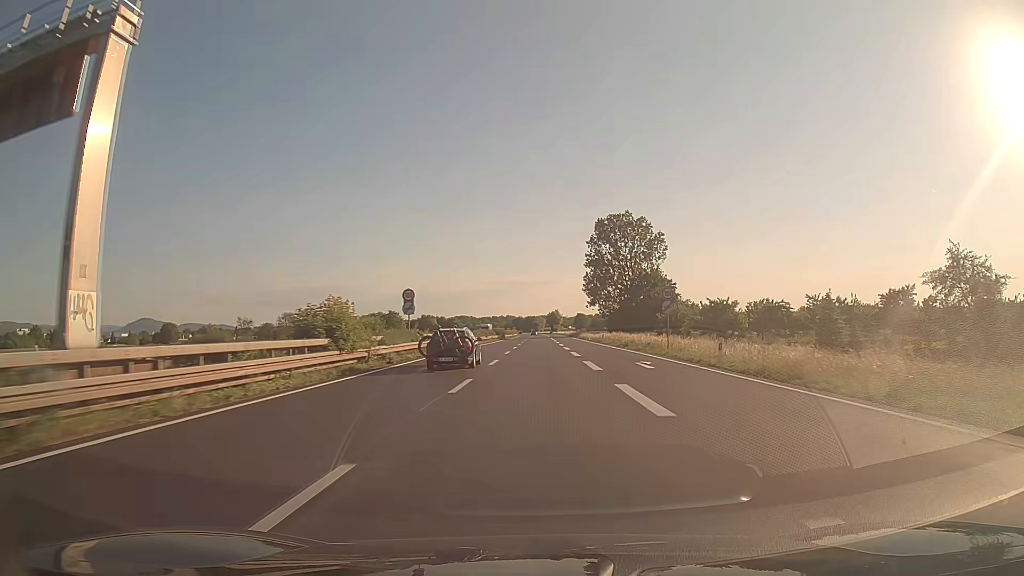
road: trunk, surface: asphalt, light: Day
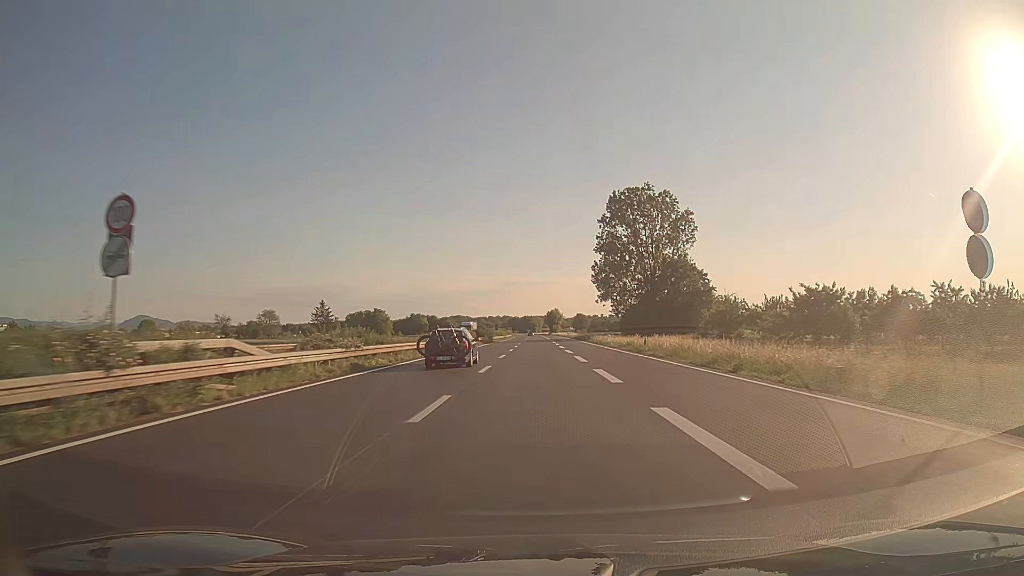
(+0.1, +29.0) m; 0°
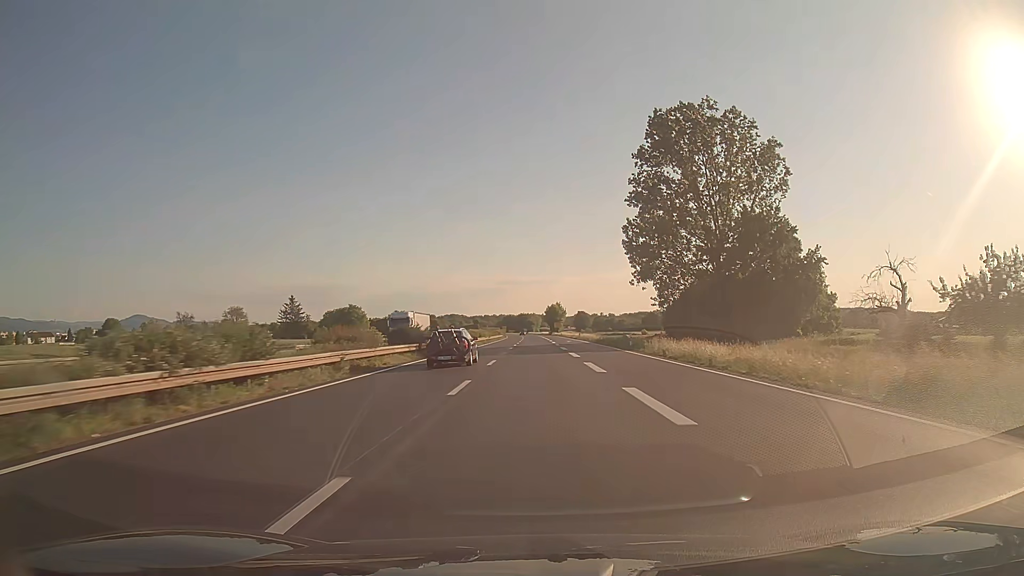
(+0.1, +44.0) m; 0°
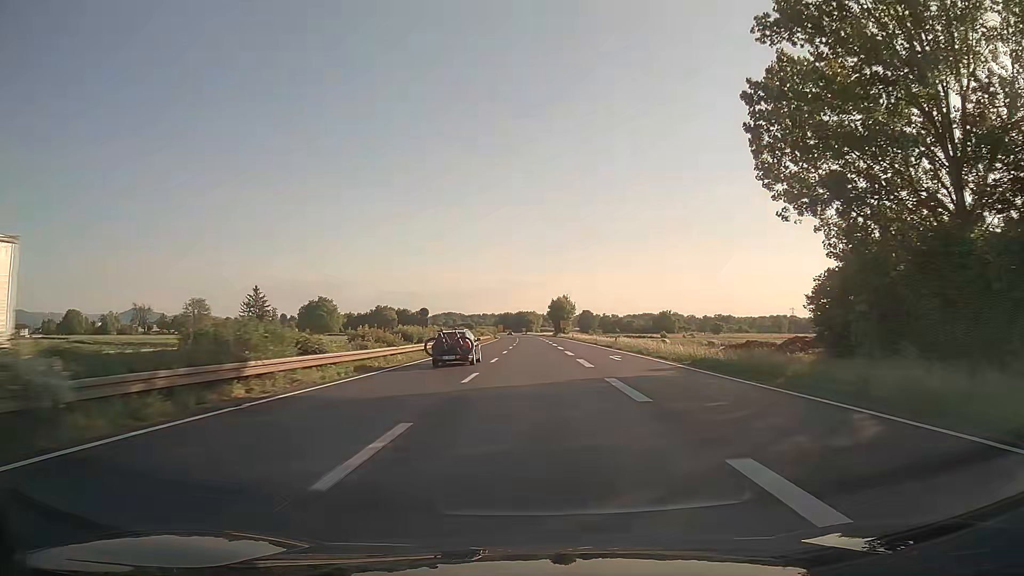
(0.0, +44.9) m; 0°
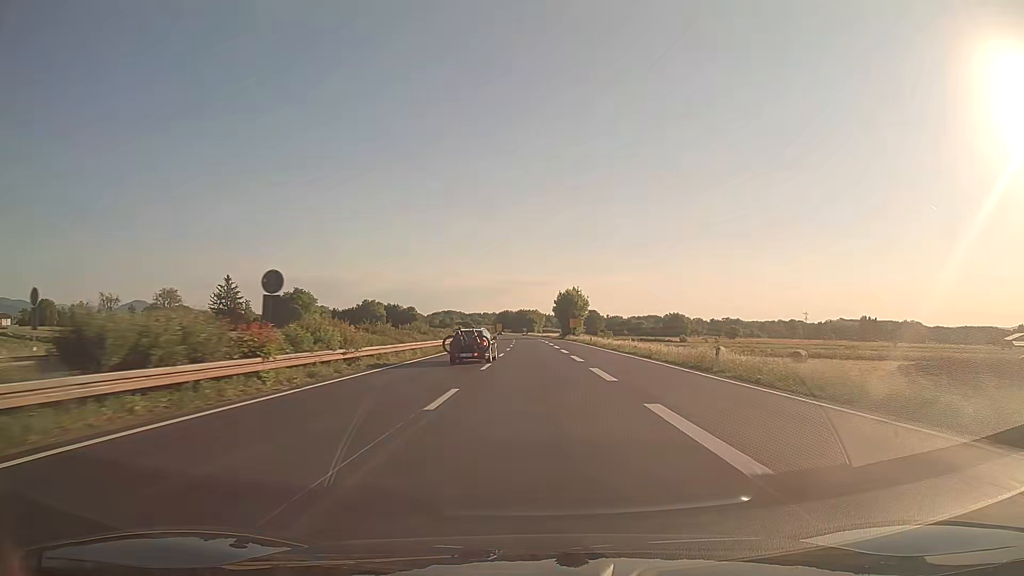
(-0.1, +30.5) m; 0°
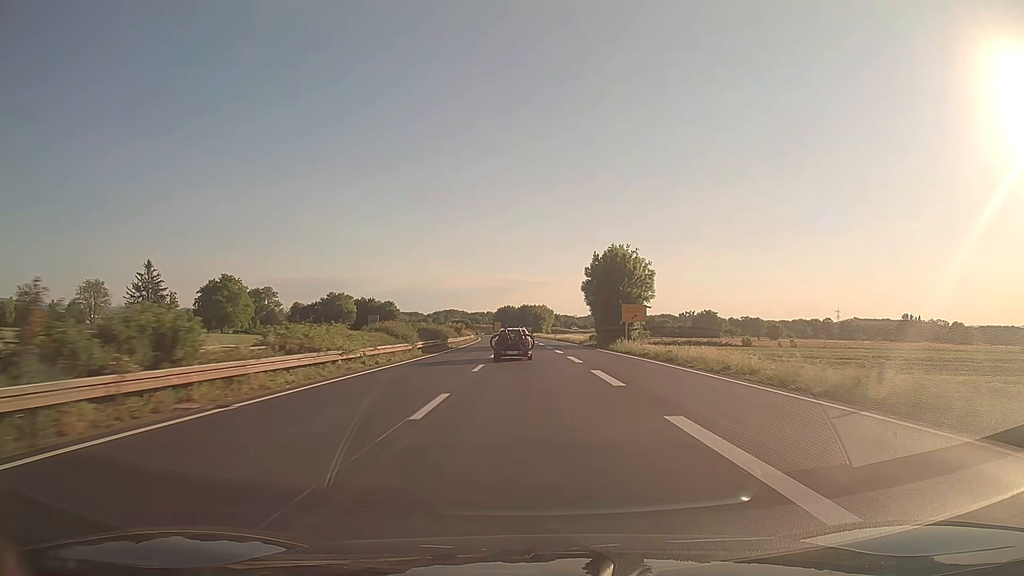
(-0.1, +62.0) m; 0°
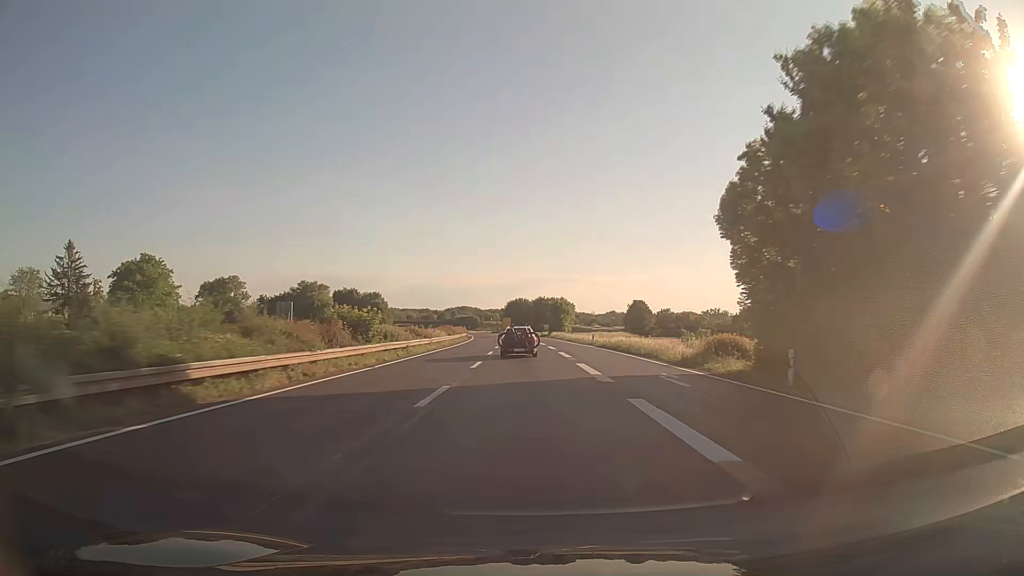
(-0.5, +47.1) m; -1°
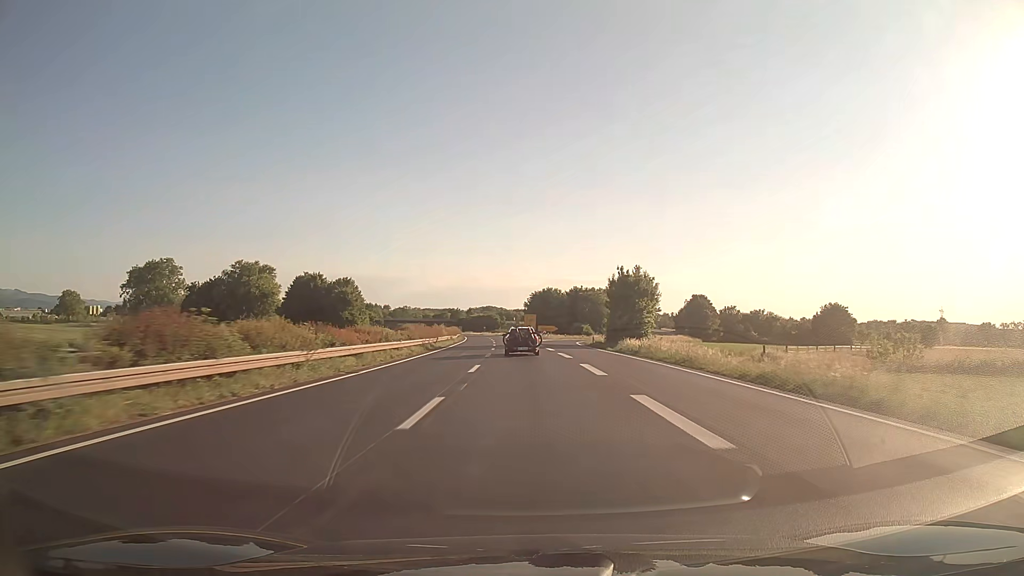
(-1.4, +63.3) m; -2°
(0, +10) (0, +20) (0, +30) (0, +40) (-1, +50) (-1, +60) (-2, +70) (-2, +80) (-3, +90) (-4, +100) m
